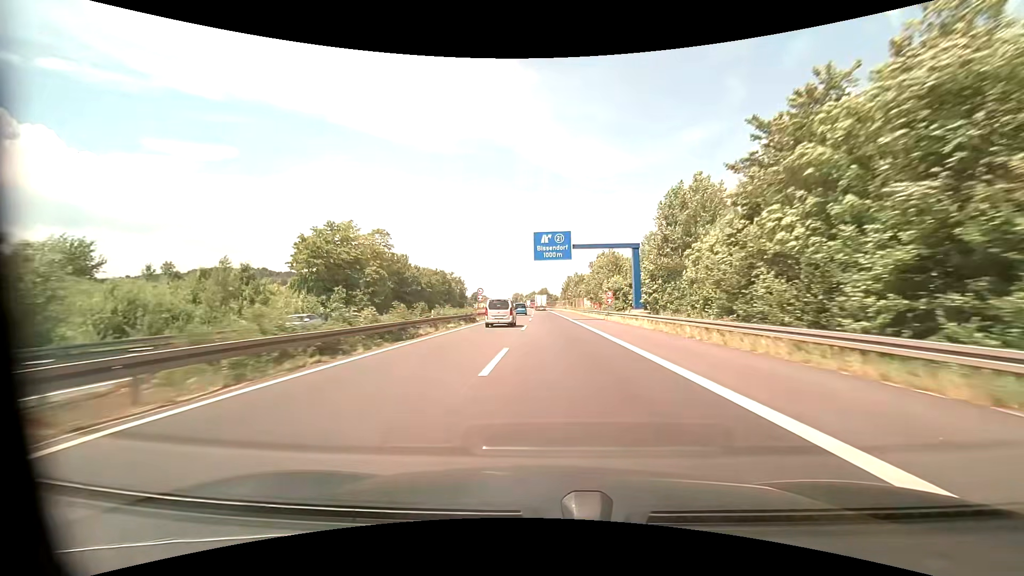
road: motorway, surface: asphalt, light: Day
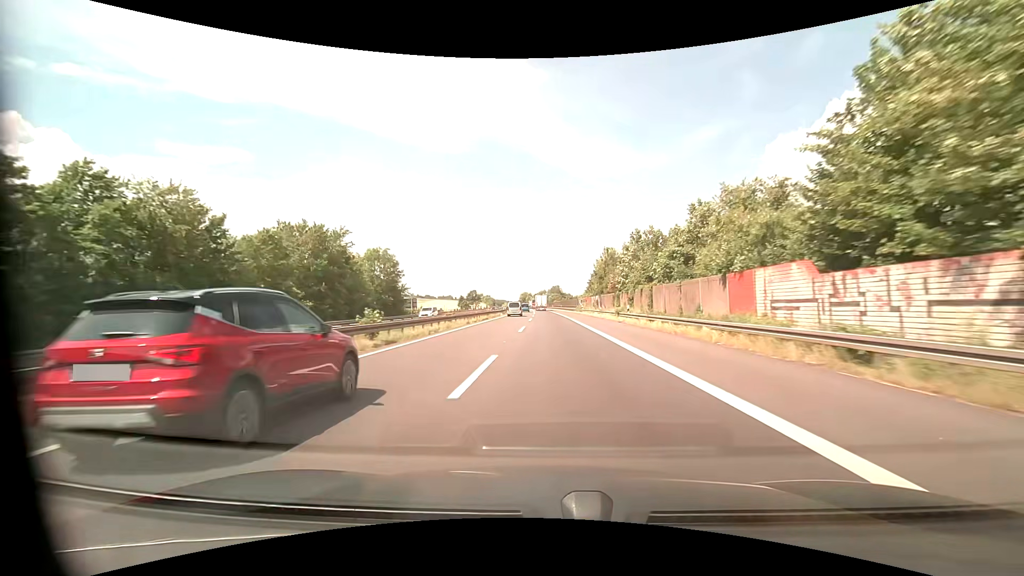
(-0.5, +75.0) m; -1°
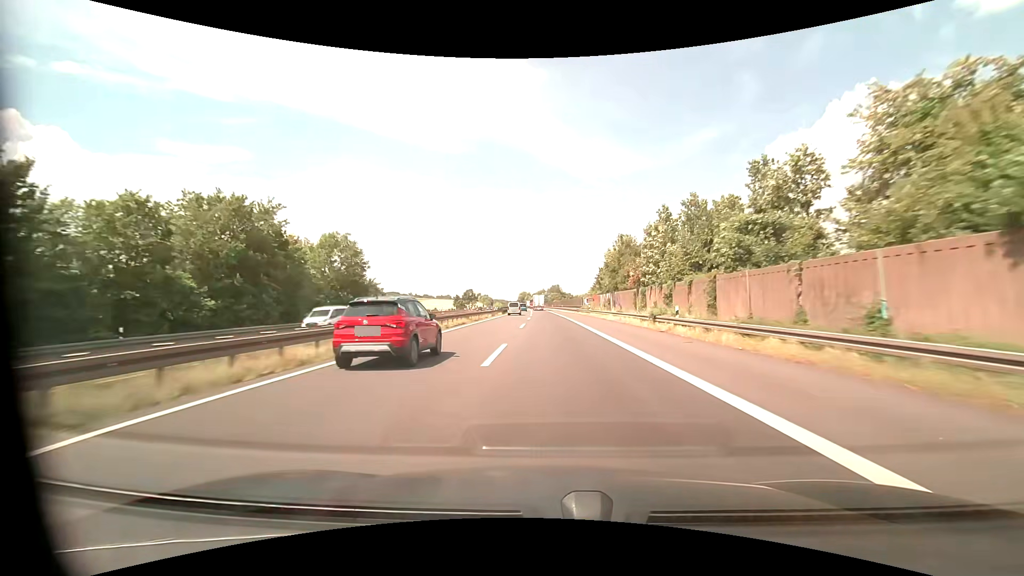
(0.0, +14.5) m; 0°
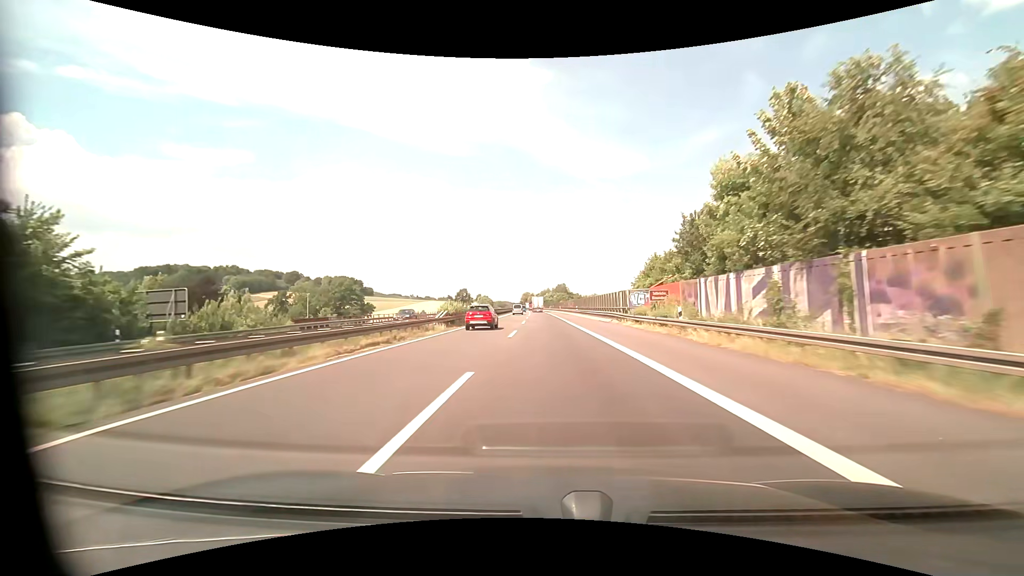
(-0.1, +43.3) m; -1°
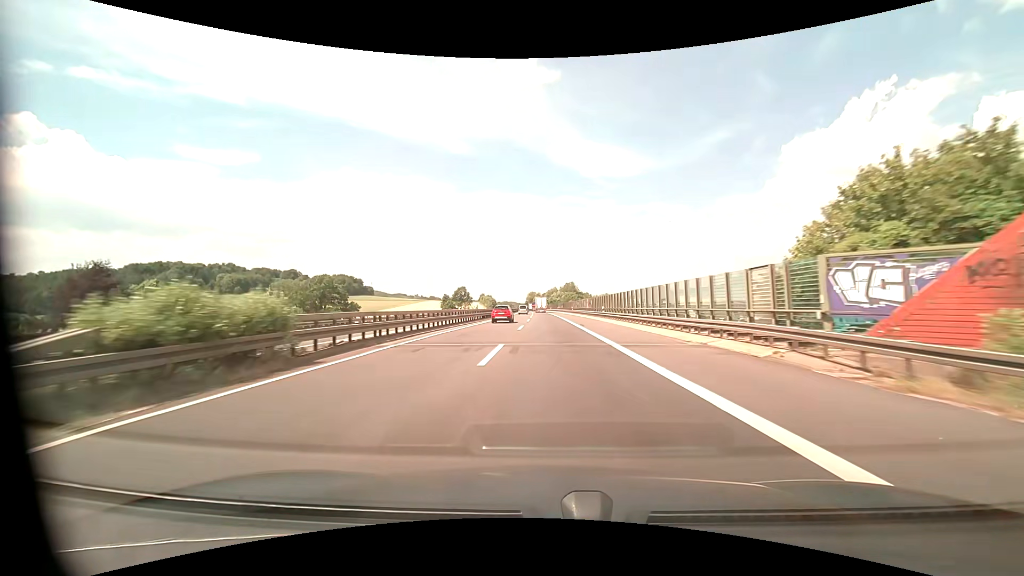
(-0.2, +29.1) m; -1°
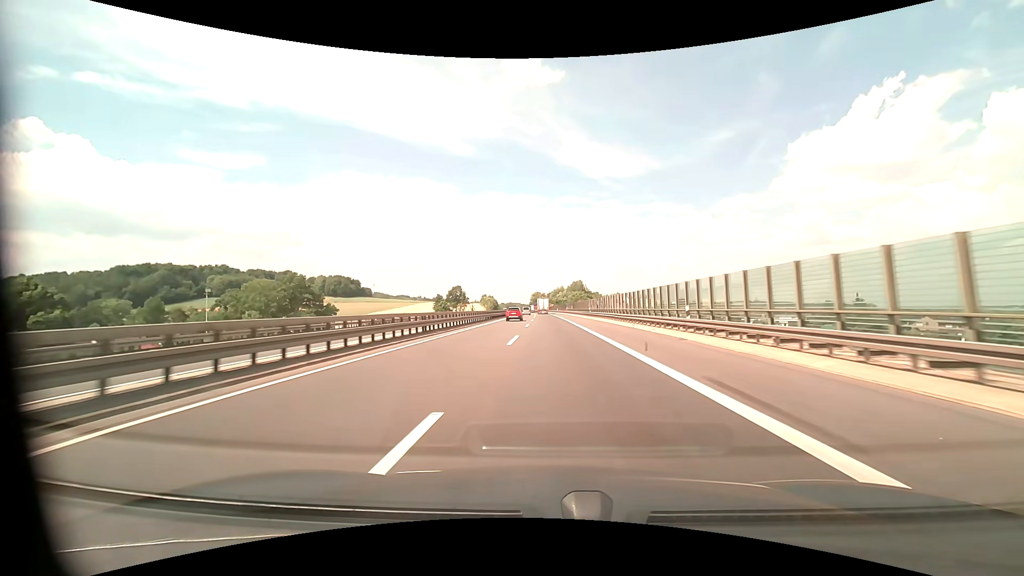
(-0.2, +29.4) m; -1°
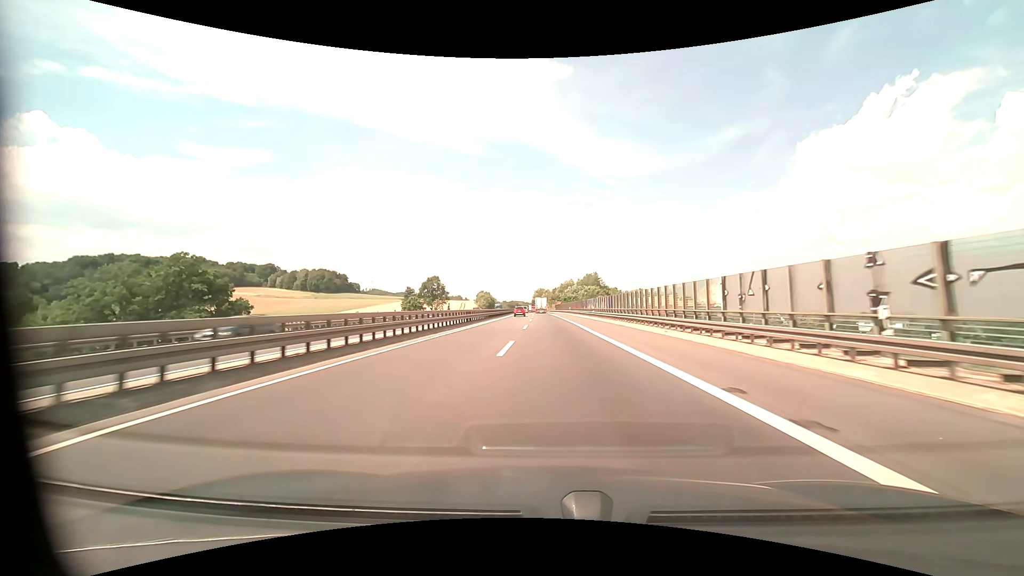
(-0.4, +59.5) m; -1°
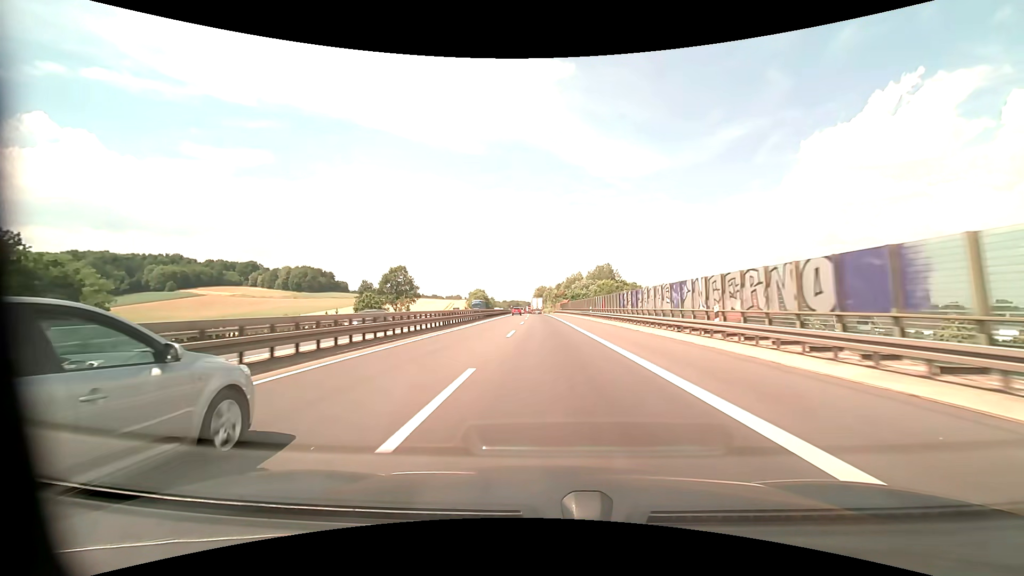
(0.0, +45.5) m; 0°
(0, +10) (0, +20) (0, +30) (0, +40) (-1, +50) (-1, +60) (-1, +70) (-1, +80) (-2, +90) (-2, +100) m
